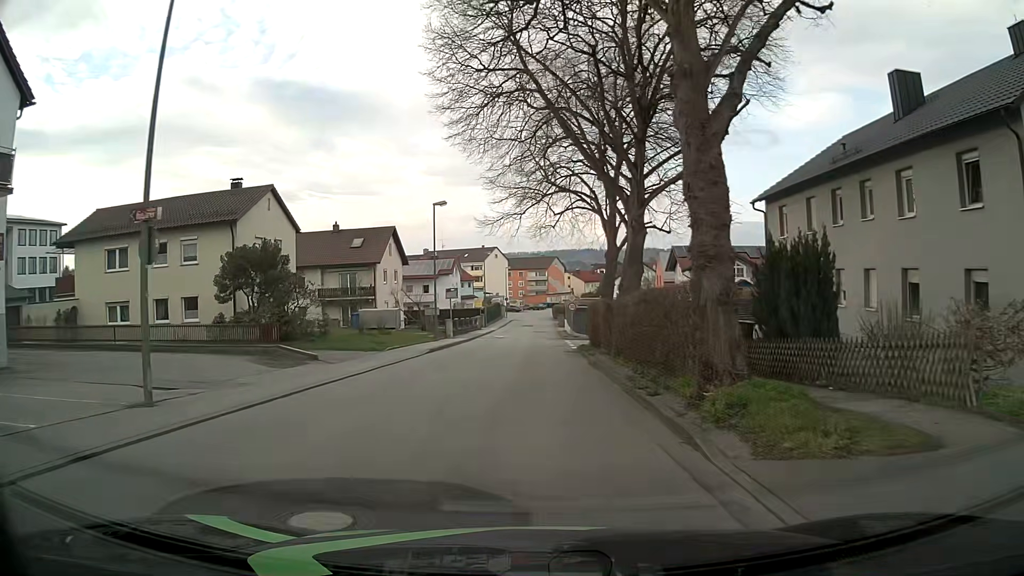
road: unclassified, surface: asphalt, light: Day
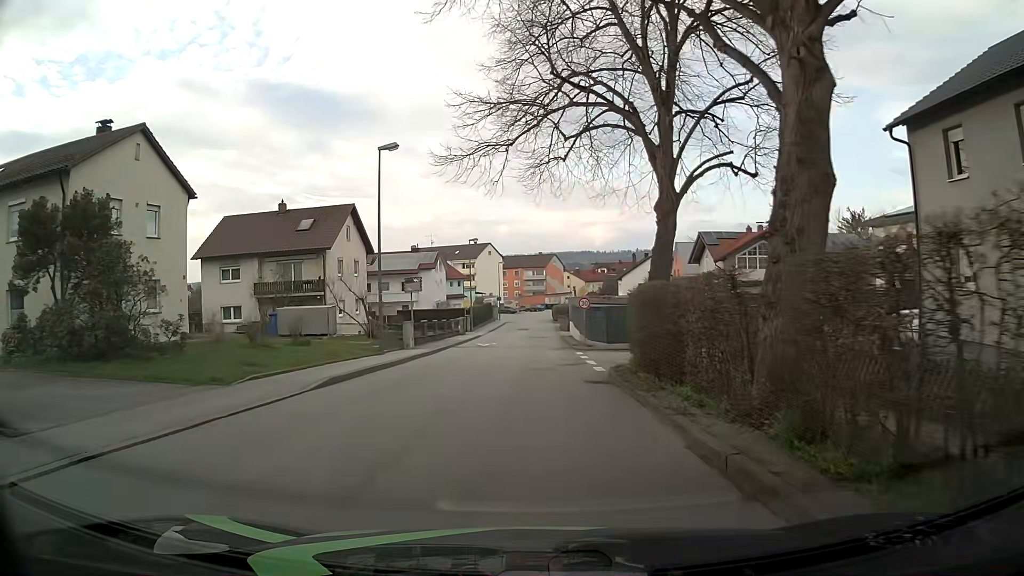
(+0.1, +13.6) m; +1°
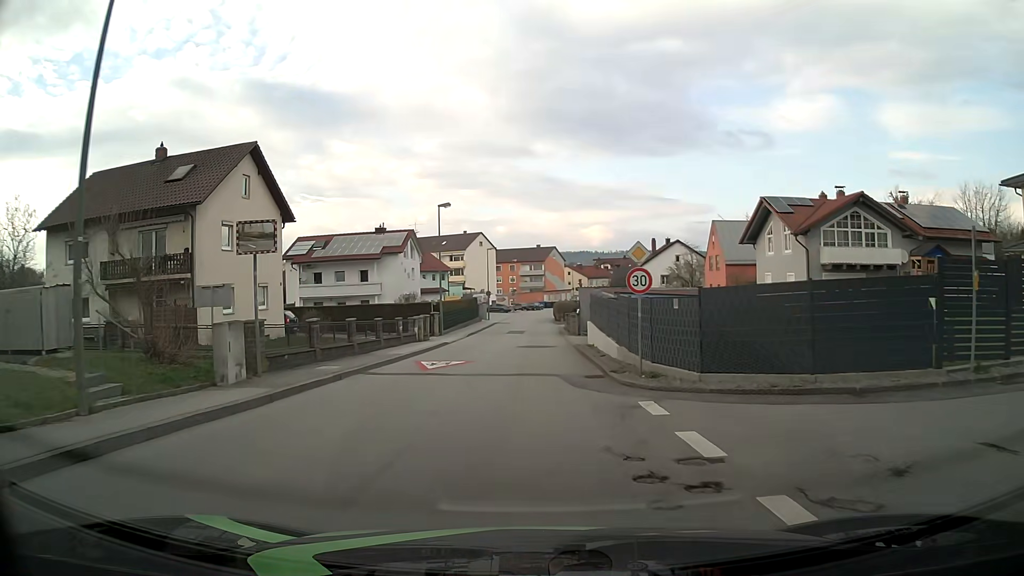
(-0.1, +18.1) m; -2°
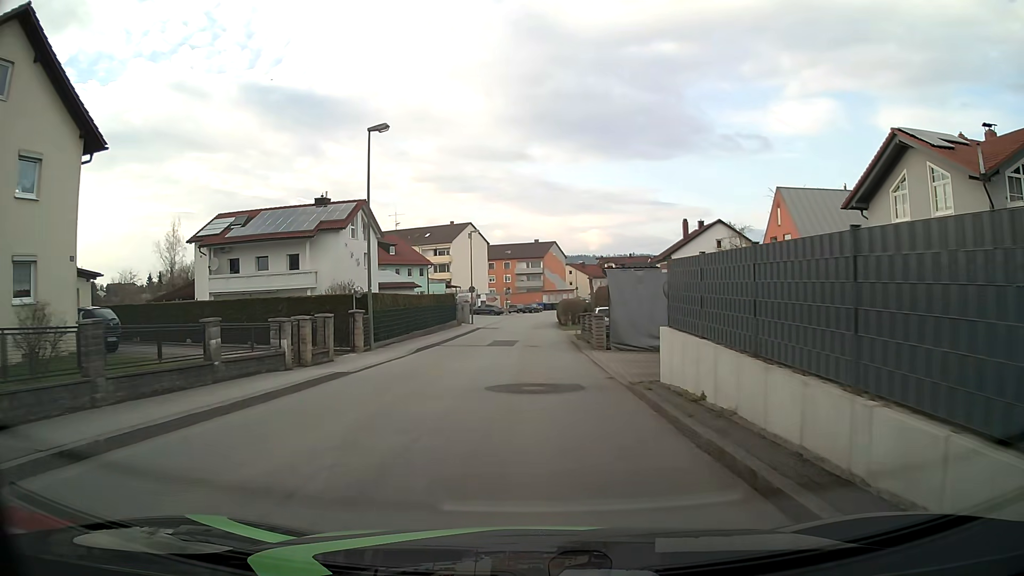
(+0.4, +18.0) m; +2°
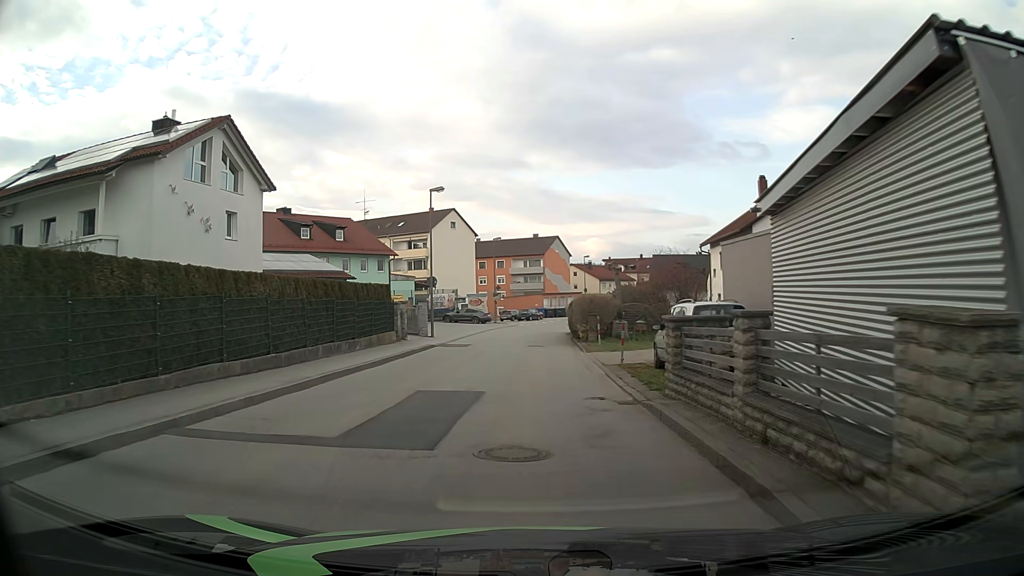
(0.0, +22.3) m; 0°
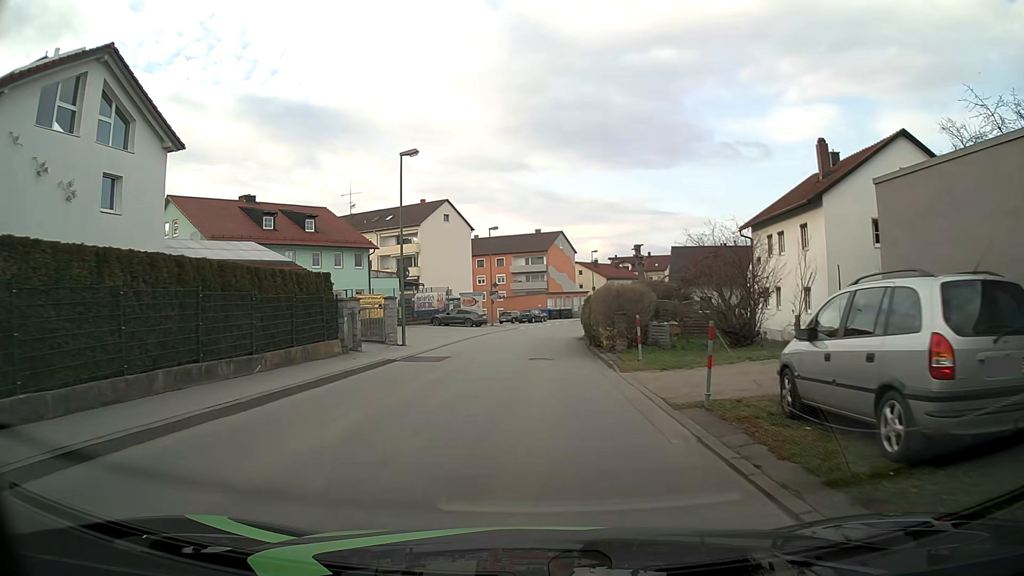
(0.0, +8.9) m; 0°
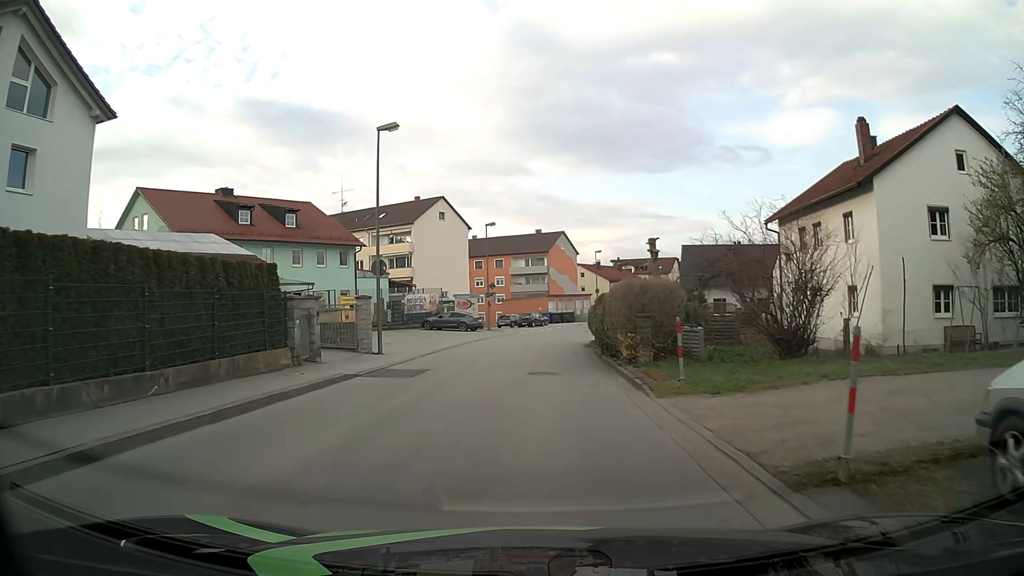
(0.0, +4.5) m; 0°
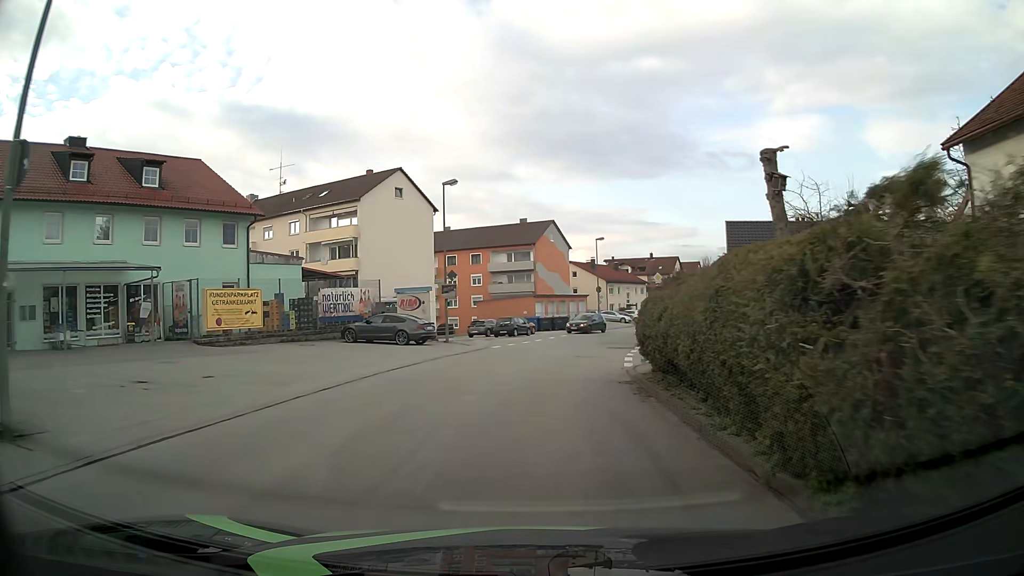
(+0.2, +17.8) m; +1°
(0, +10) (+1, +20) (+2, +30) (+5, +40) (+7, +49) (+11, +59) (+14, +68) (+18, +77) (+21, +87) (+25, +96) m
